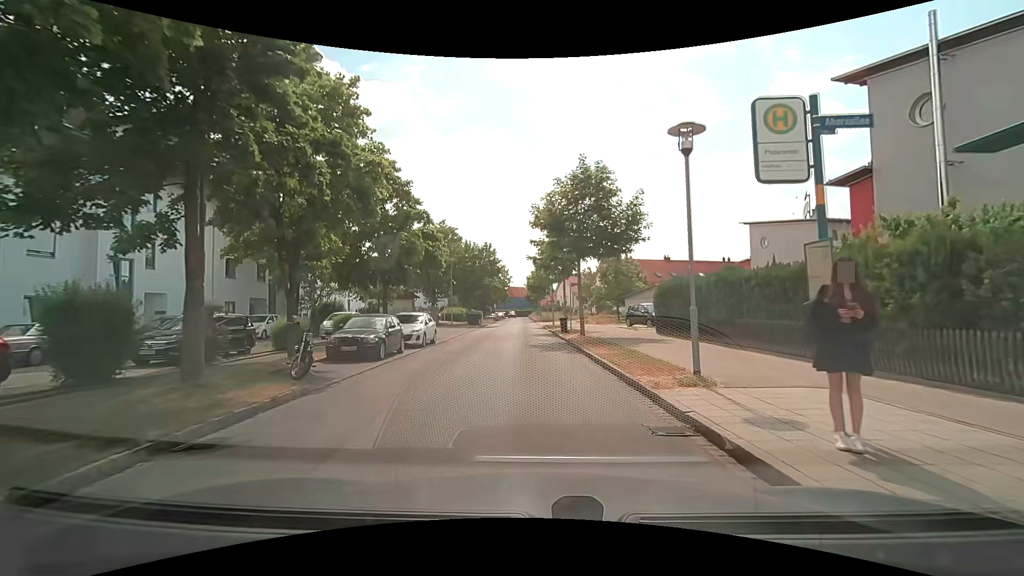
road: residential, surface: asphalt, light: Day
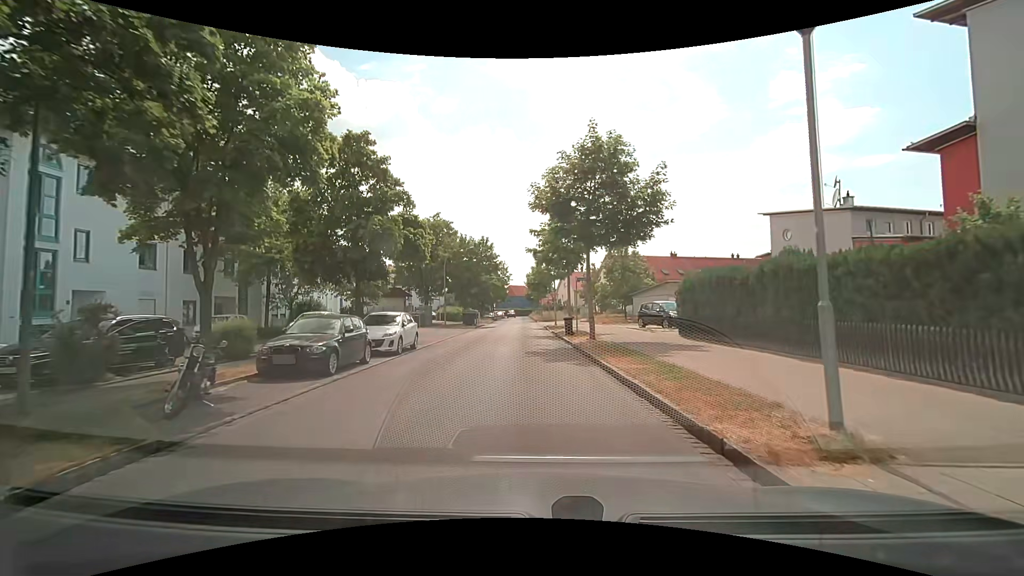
(0.0, +3.9) m; 0°
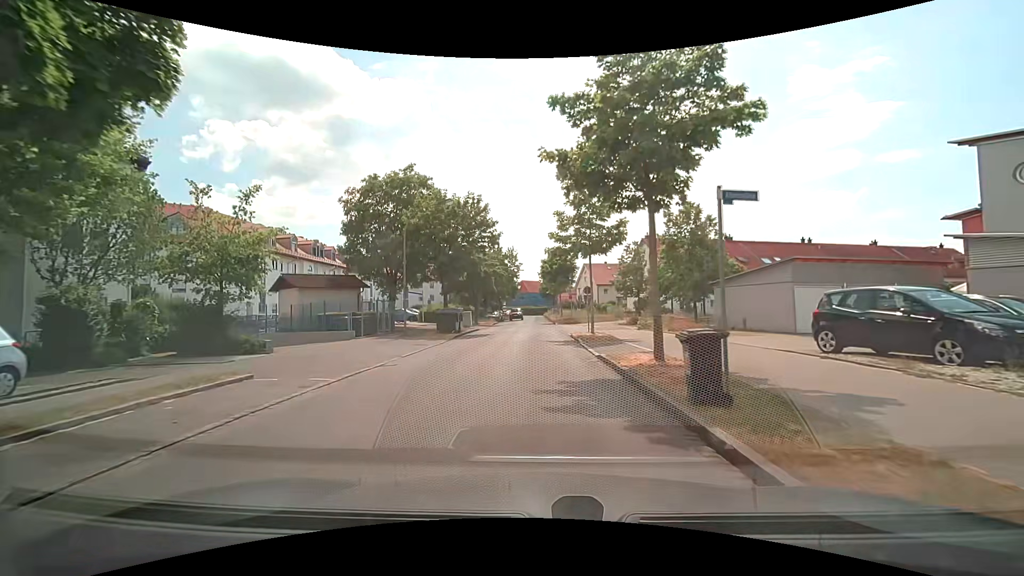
(-0.4, +18.0) m; -2°
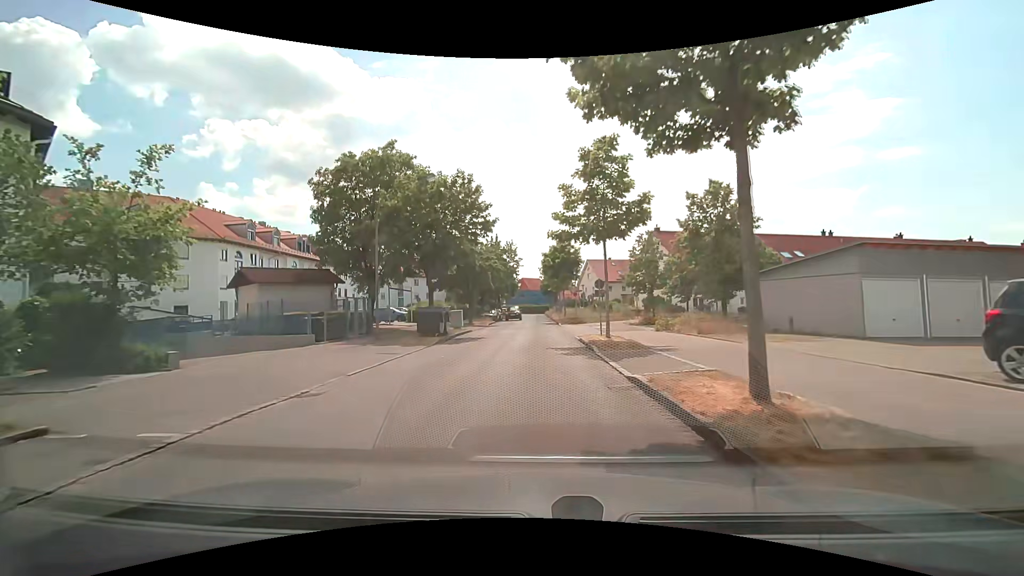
(0.0, +4.8) m; 0°
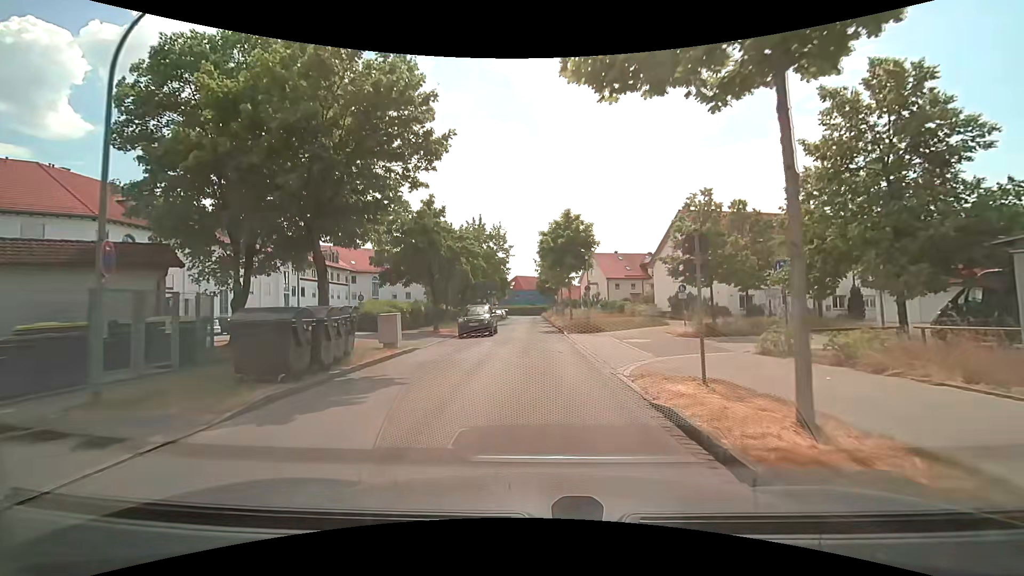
(+0.1, +13.7) m; 0°
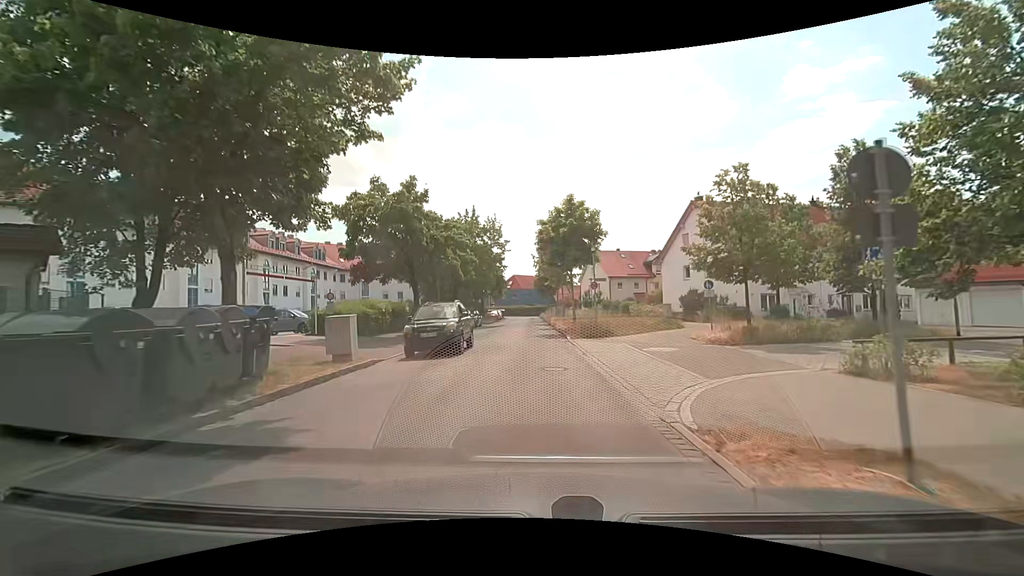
(0.0, +4.3) m; 0°
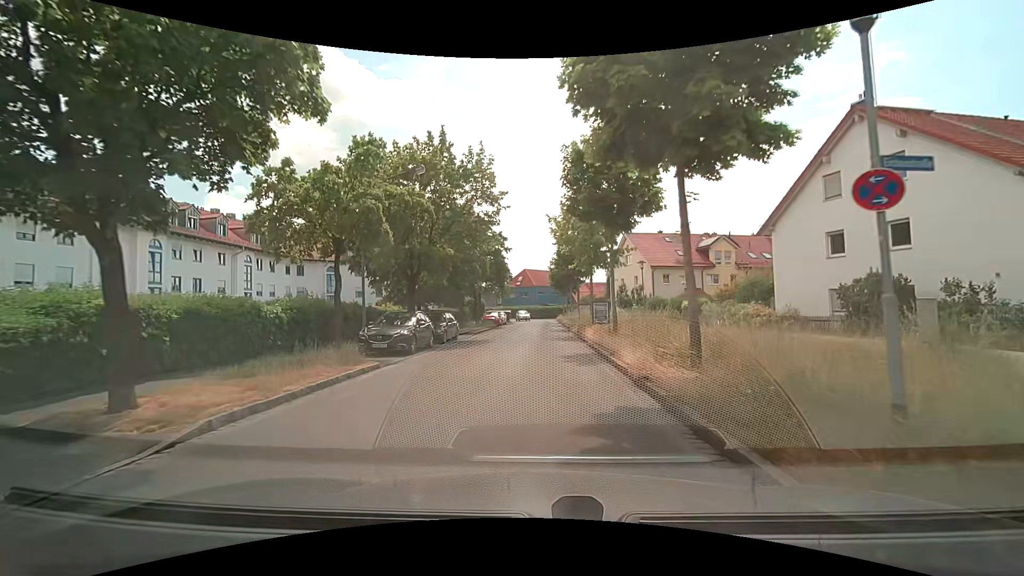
(-0.2, +20.1) m; -1°
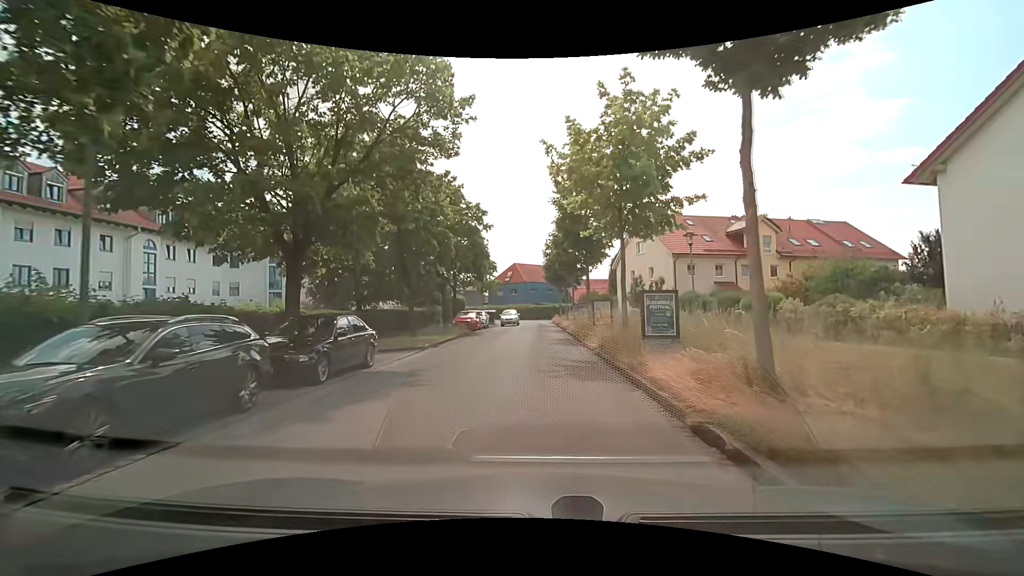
(+0.1, +12.4) m; +1°
(0, +10) (0, +20) (0, +30) (0, +40) (0, +50) (0, +60) (-2, +70) (-8, +78) (-16, +84) (-24, +90) m
